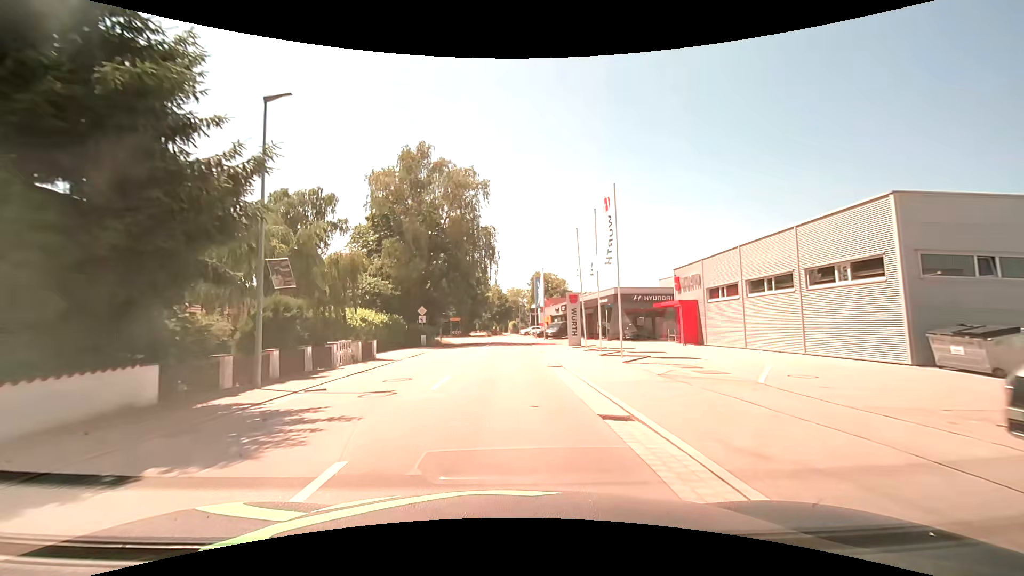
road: secondary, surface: asphalt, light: Day
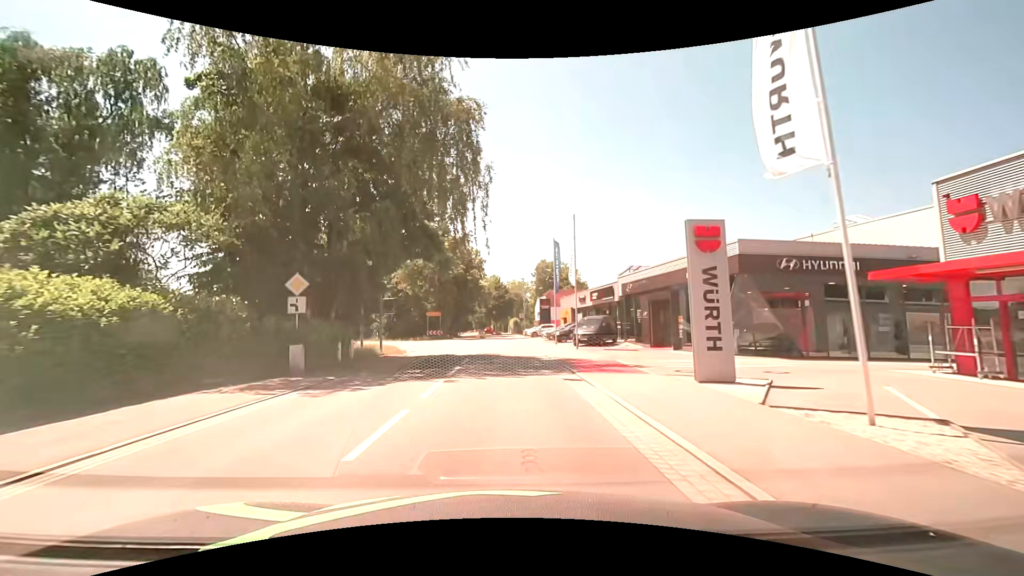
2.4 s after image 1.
(0.0, +25.6) m; 0°
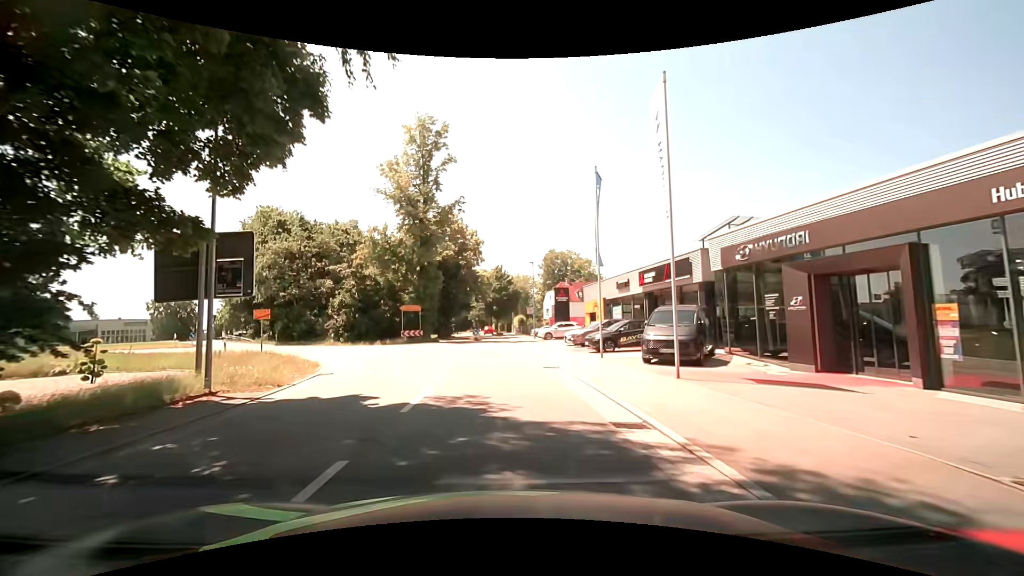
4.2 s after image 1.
(0.0, +16.7) m; 0°
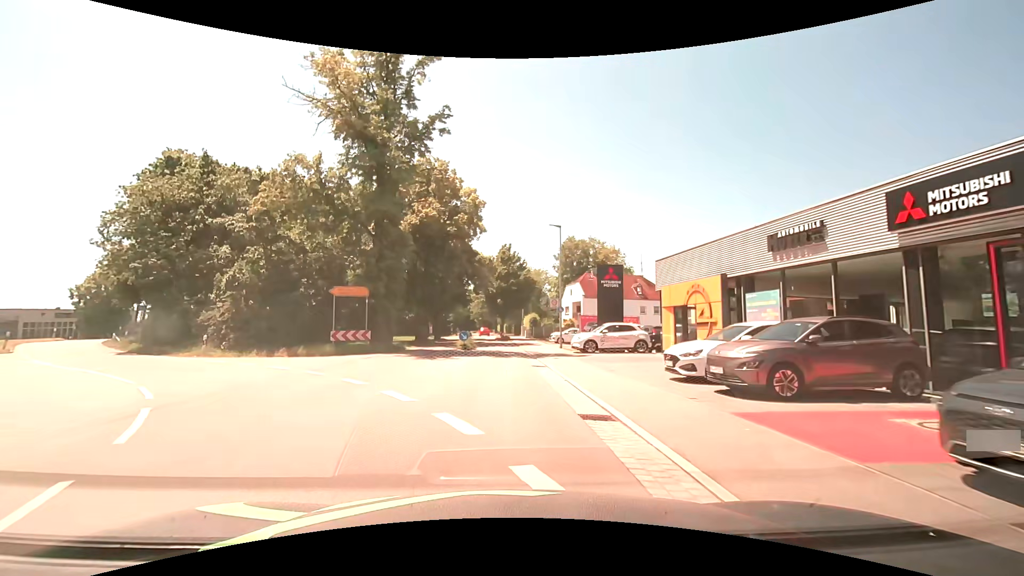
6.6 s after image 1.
(-0.1, +19.7) m; 0°
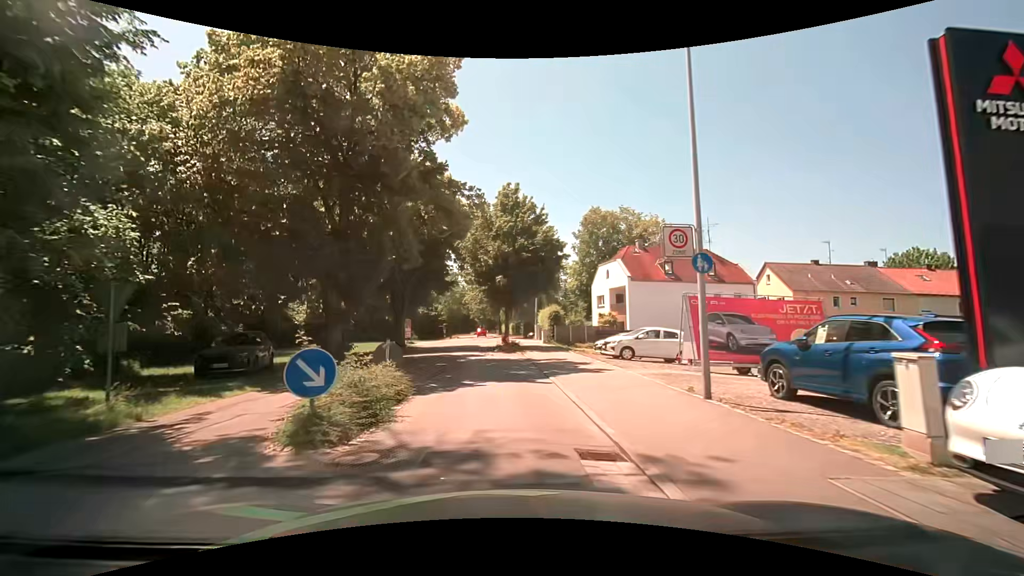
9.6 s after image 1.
(-0.1, +23.1) m; -1°
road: residential
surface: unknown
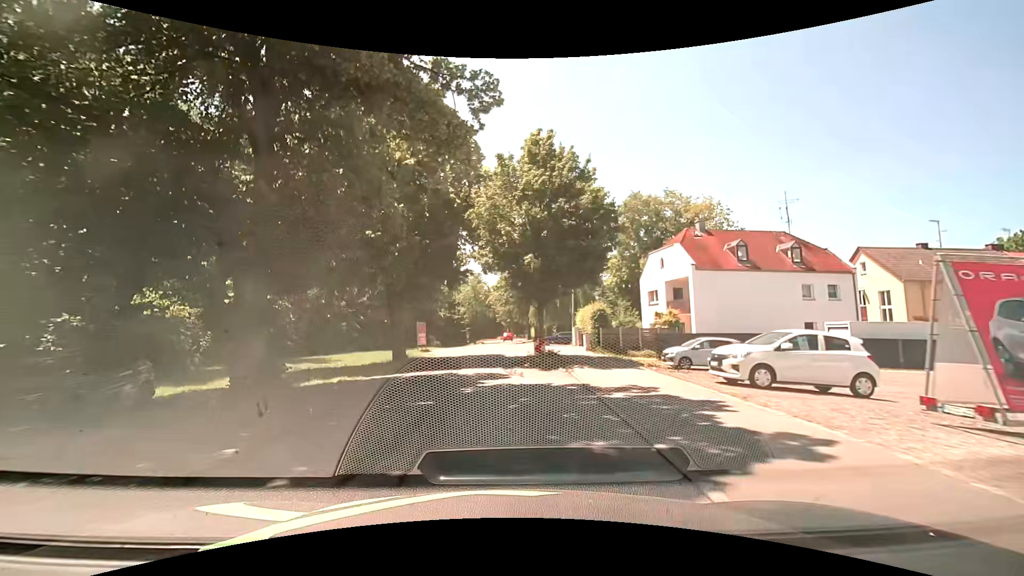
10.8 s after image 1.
(-0.2, +9.0) m; -4°
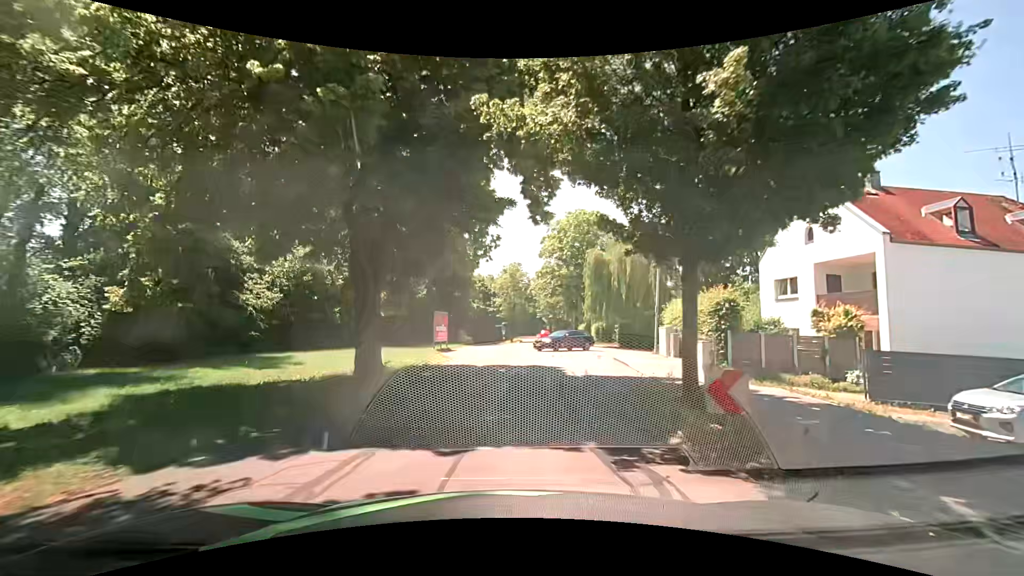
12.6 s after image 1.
(-0.5, +13.4) m; -4°
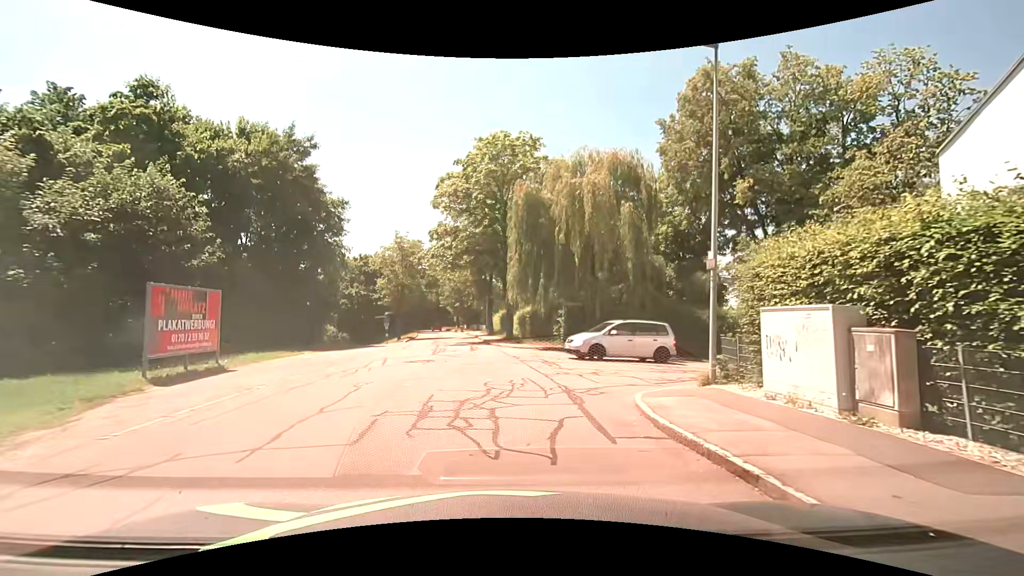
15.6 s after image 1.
(+2.0, +19.1) m; +10°
(0, +10) (-1, +20) (-3, +30) (-4, +40) (-5, +50) (-6, +60) (-8, +69) (-10, +79) (-11, +89) (-13, +99) m
